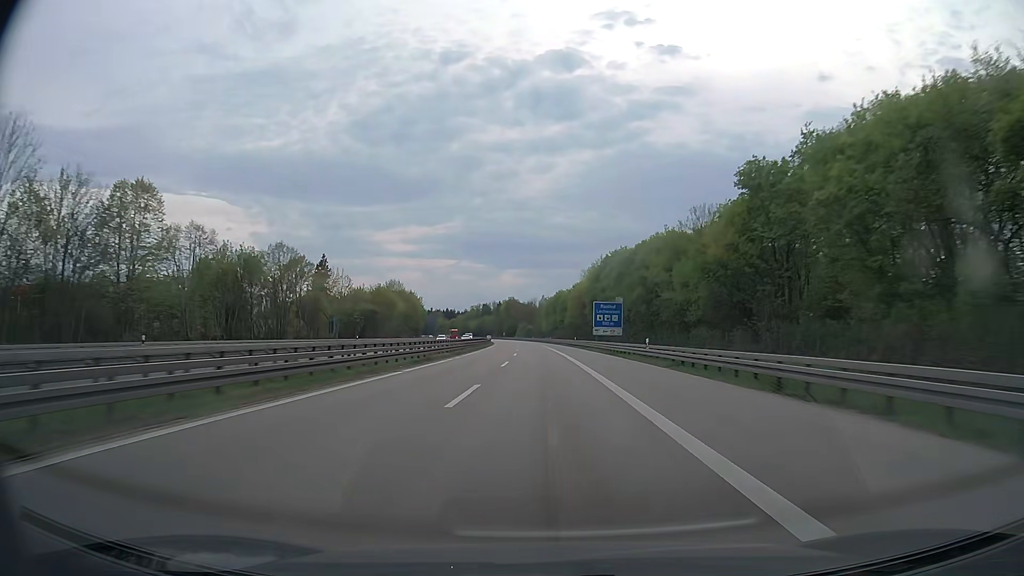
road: motorway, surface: asphalt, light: Day
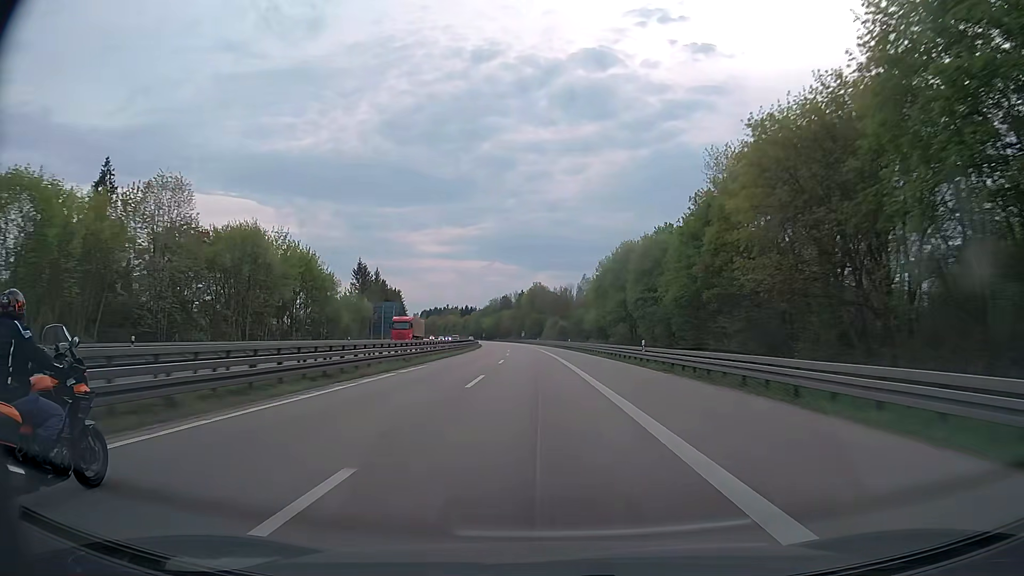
(-2.4, +102.1) m; -3°
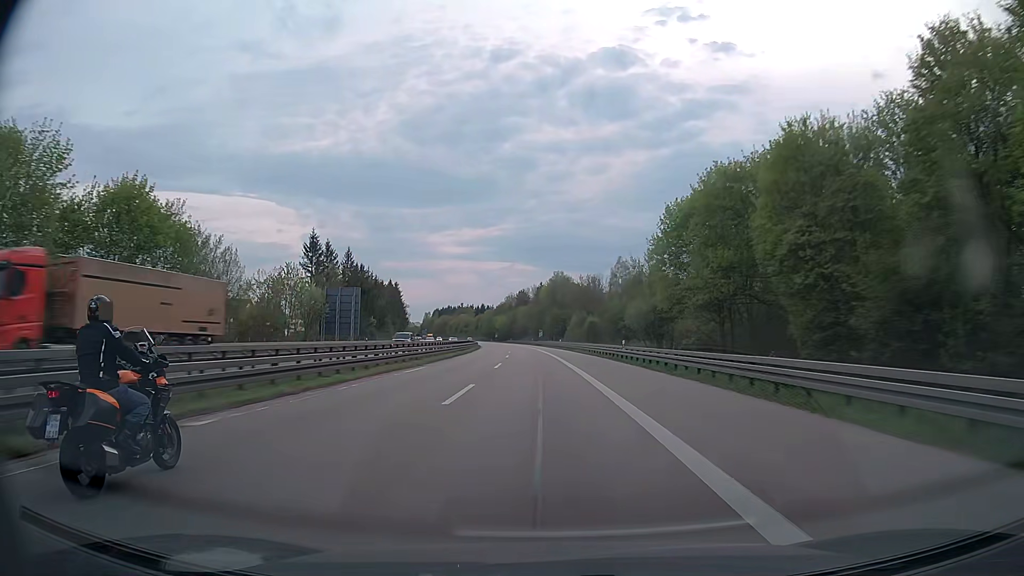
(-0.6, +40.9) m; -2°
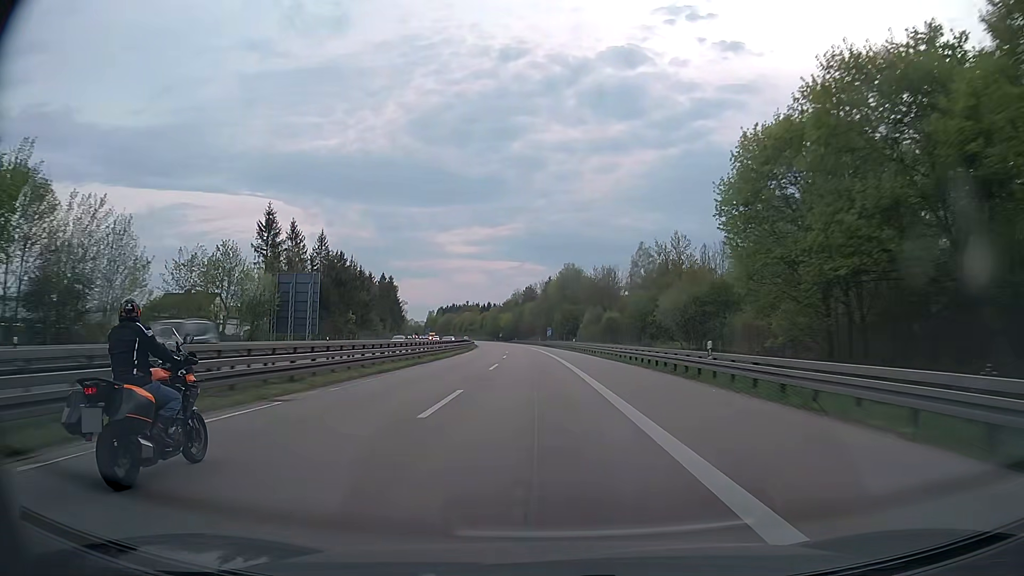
(-0.2, +20.5) m; -1°
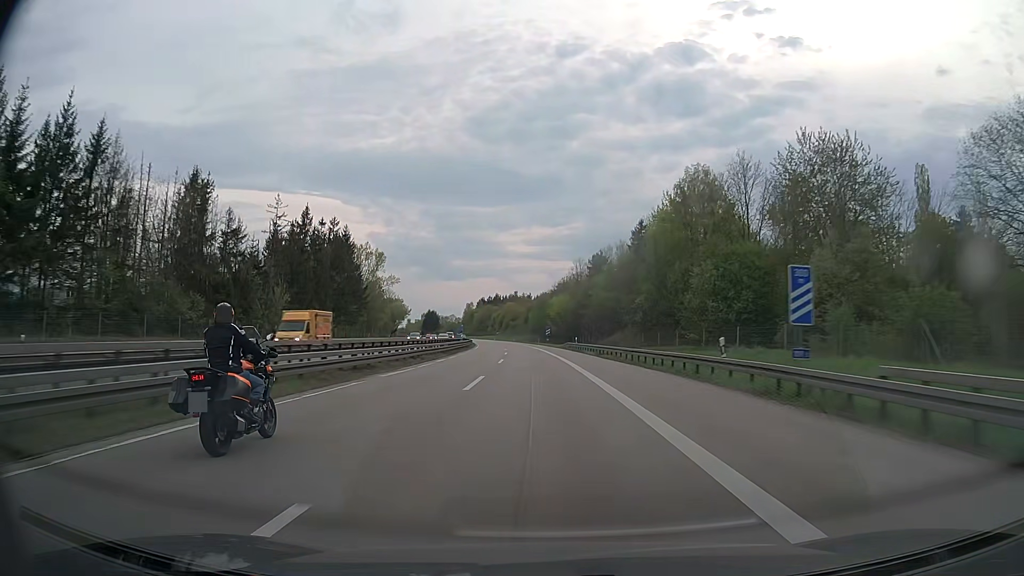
(-4.6, +102.2) m; -5°
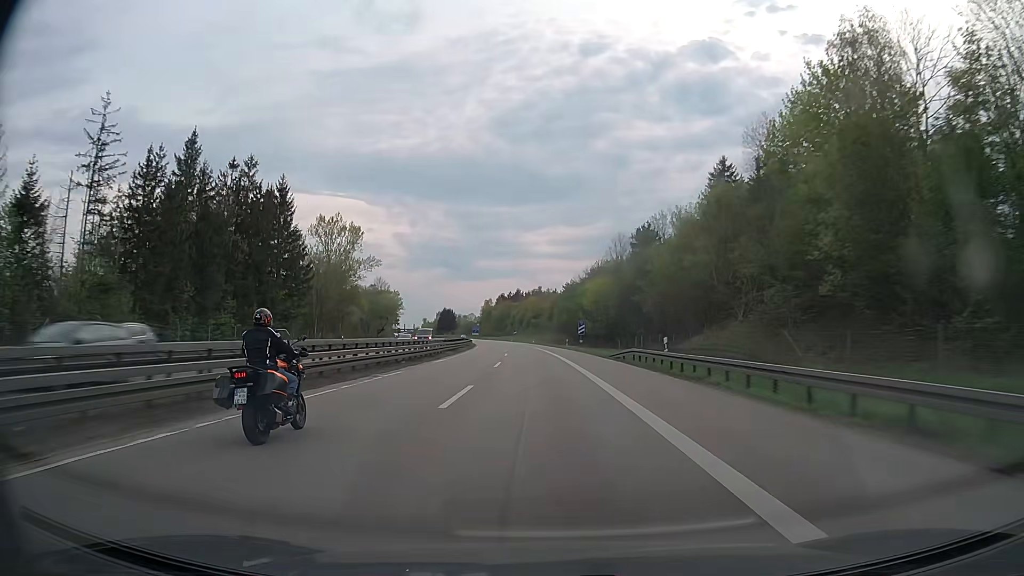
(-0.7, +40.5) m; -2°
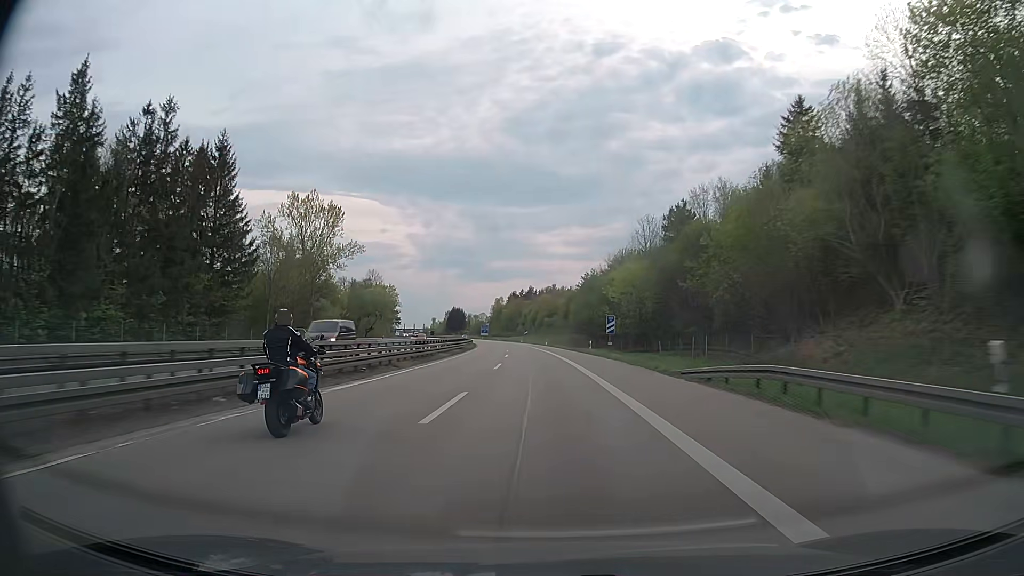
(-0.2, +20.2) m; -1°
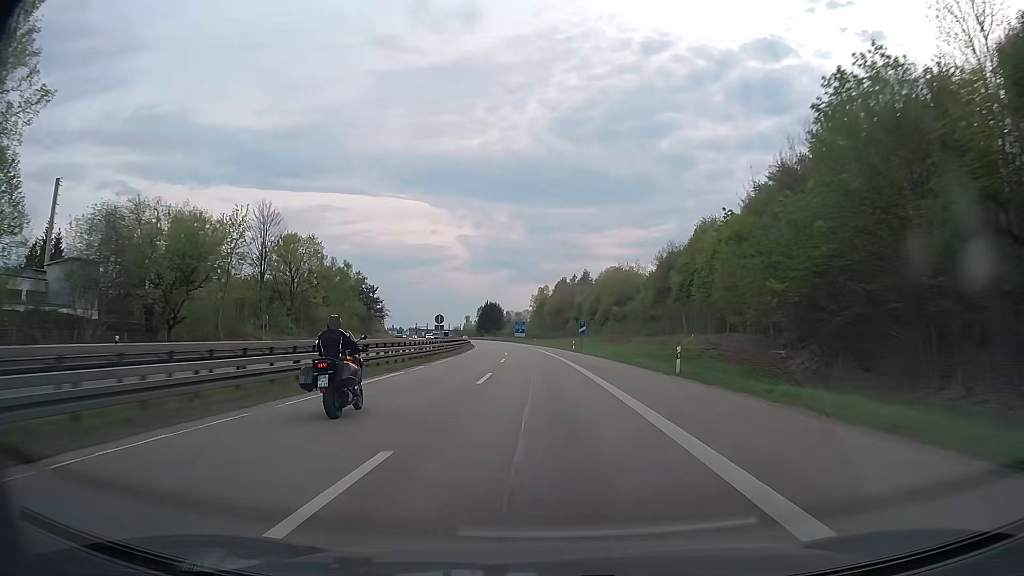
(-3.0, +80.8) m; -4°
(0, +10) (0, +20) (-1, +30) (-1, +40) (-1, +50) (-2, +60) (-3, +70) (-3, +80) (-4, +90) (-5, +100) m
